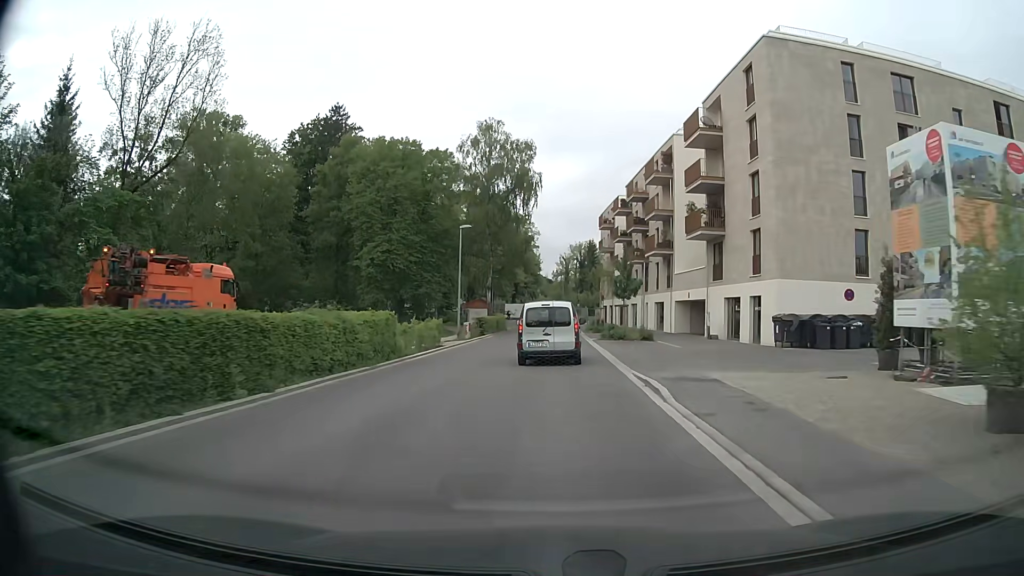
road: residential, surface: asphalt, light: Day
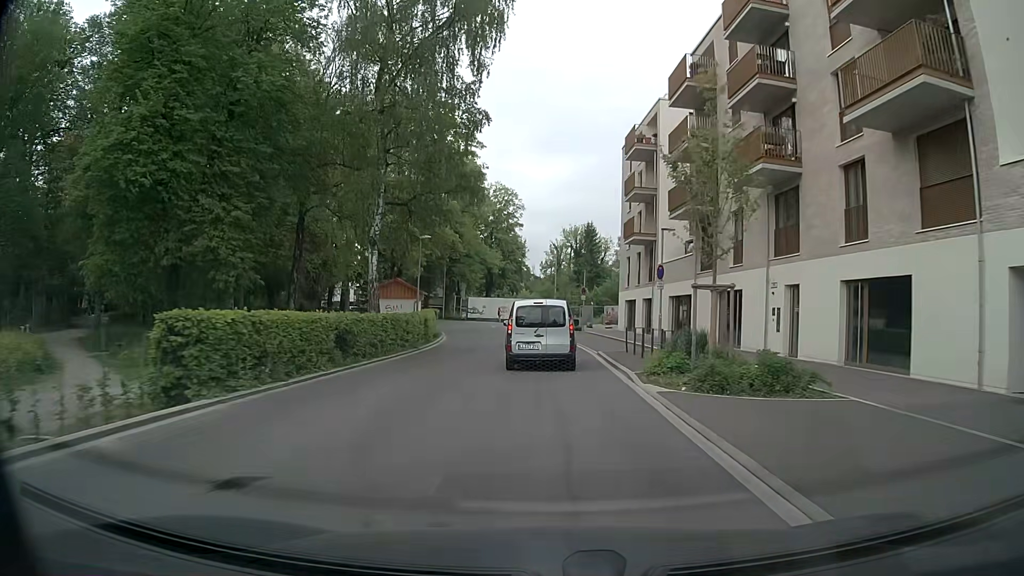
(+0.7, +39.8) m; +1°
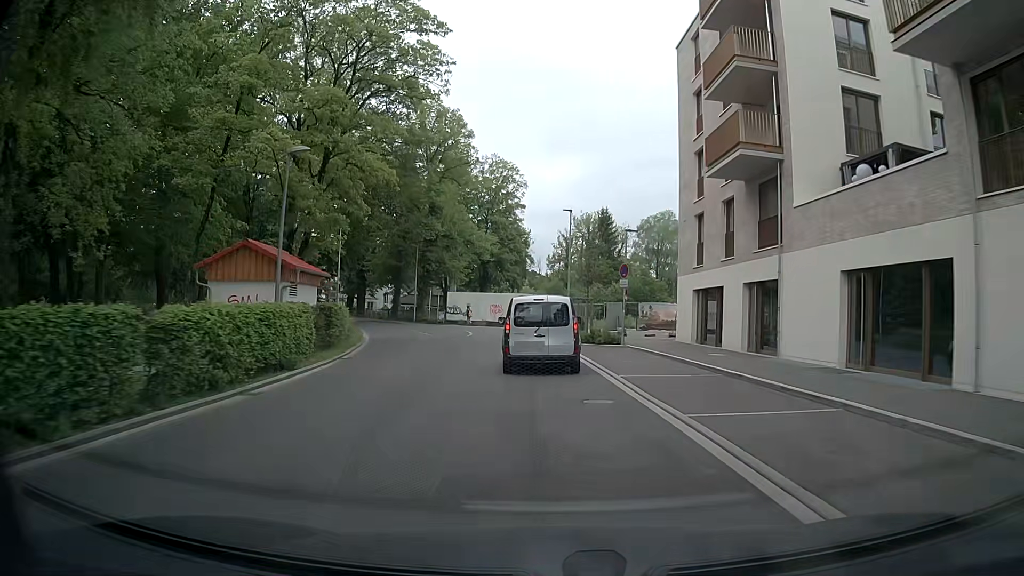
(-0.1, +22.6) m; 0°
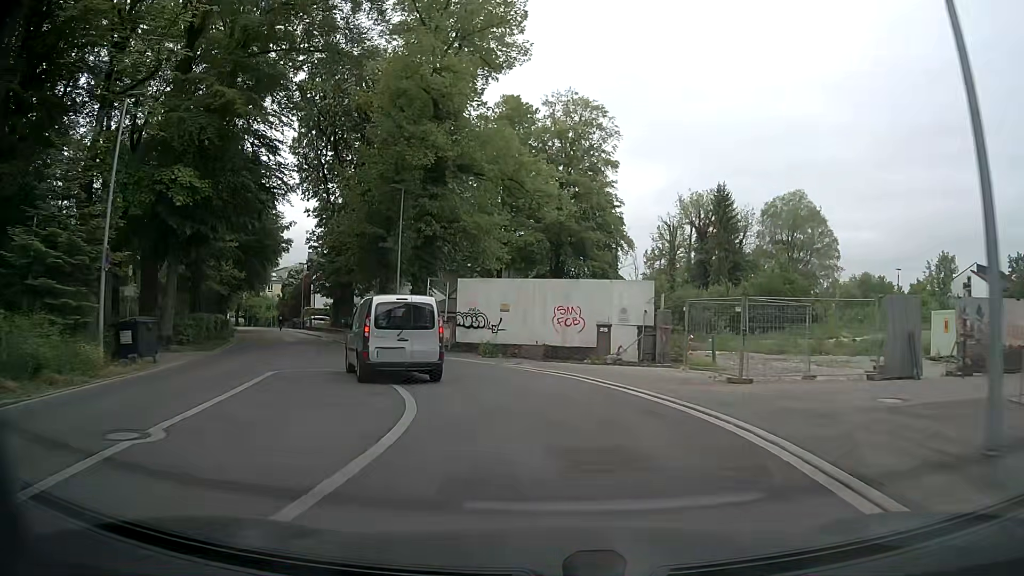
(-1.7, +33.5) m; -6°
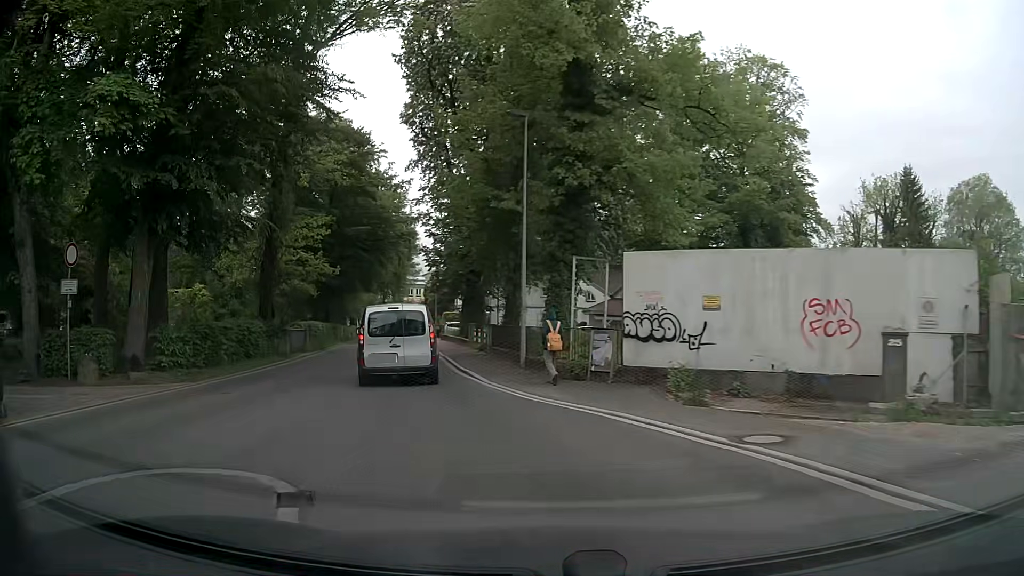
(-1.3, +11.9) m; -15°
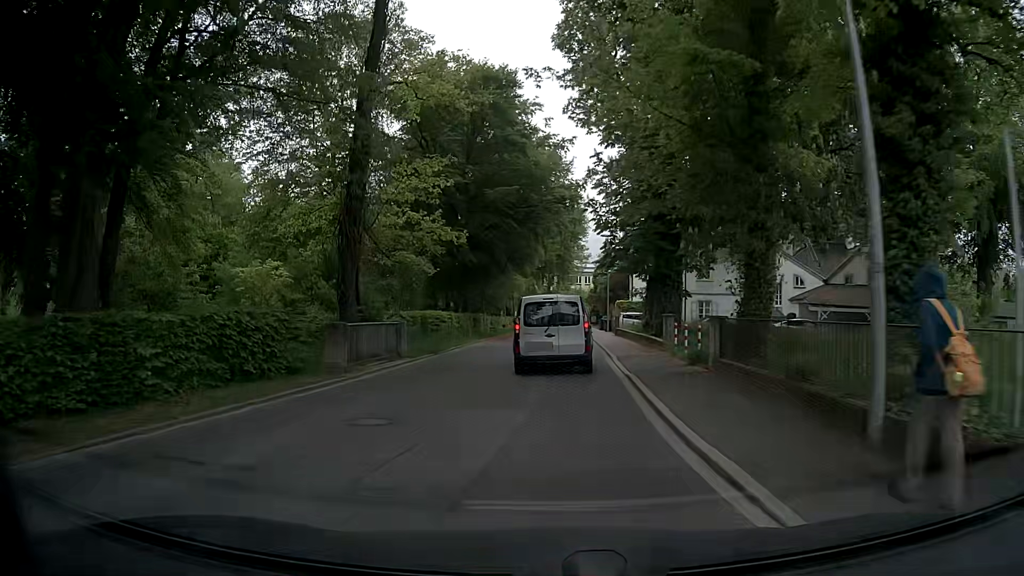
(-1.8, +12.2) m; -14°
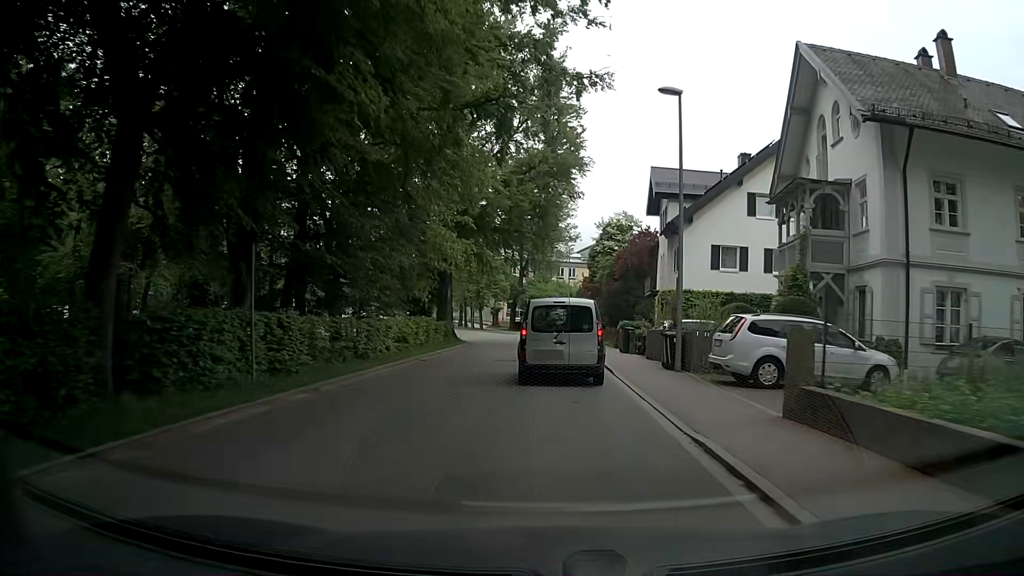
(0.0, +34.0) m; +1°
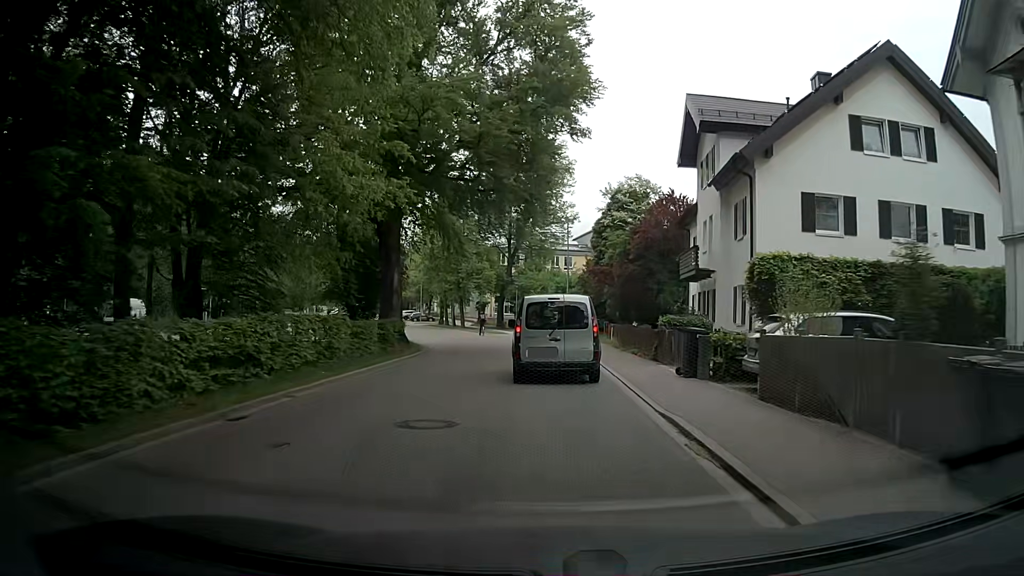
(+0.2, +13.4) m; +1°
(0, +10) (0, +20) (0, +30) (-2, +40) (-4, +50) (-7, +59) (-10, +69) (-14, +78) (-17, +88) (-20, +97) m
